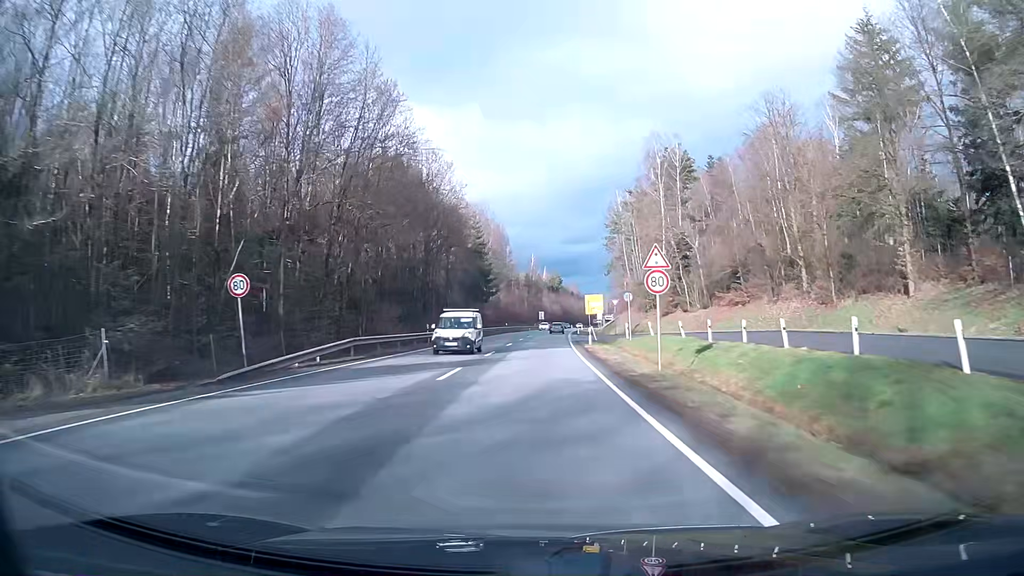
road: primary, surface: asphalt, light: Day
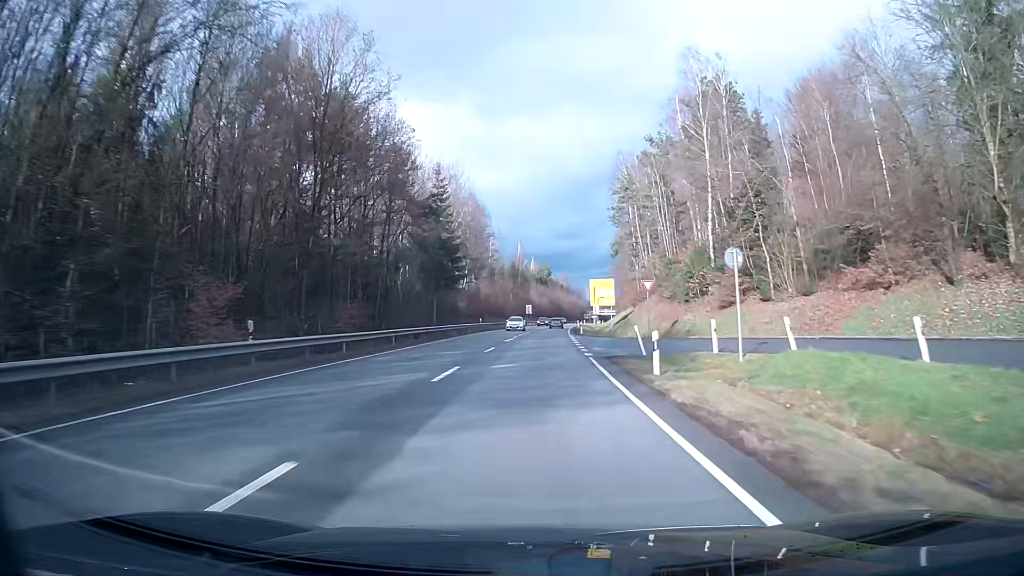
(+0.3, +25.5) m; +1°
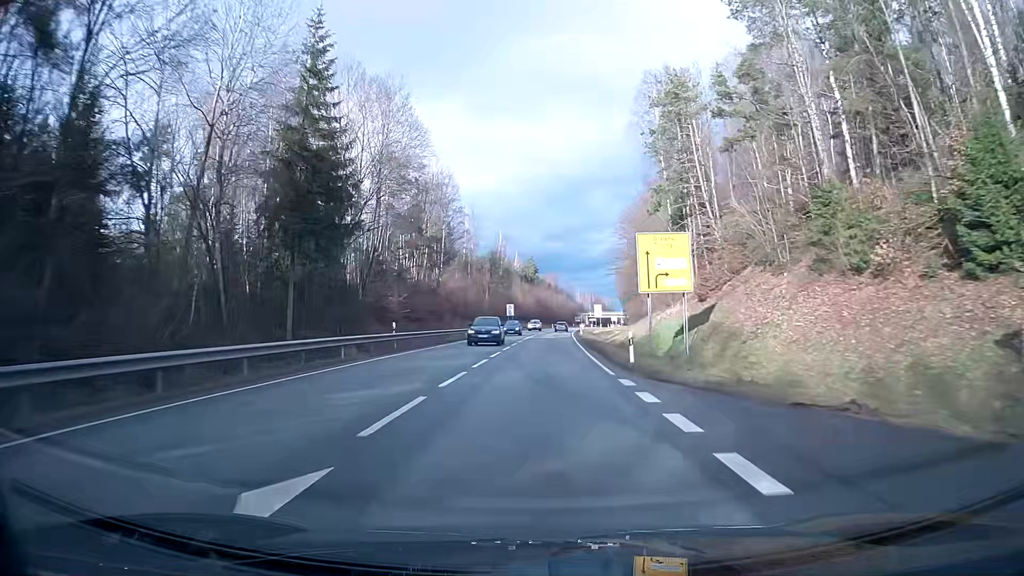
(+0.3, +36.9) m; +1°
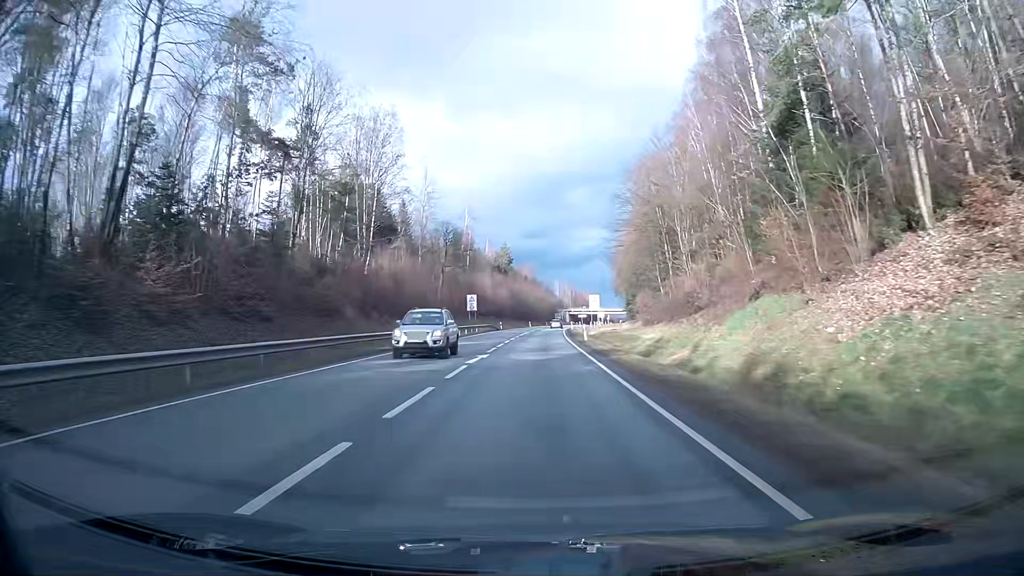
(+0.7, +34.5) m; +2°
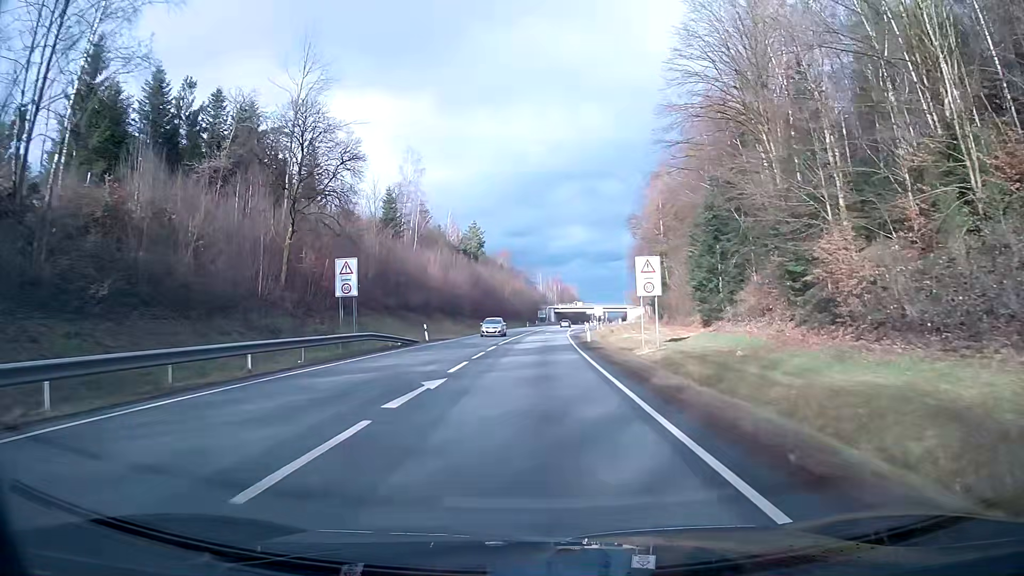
(+0.6, +52.3) m; +2°
